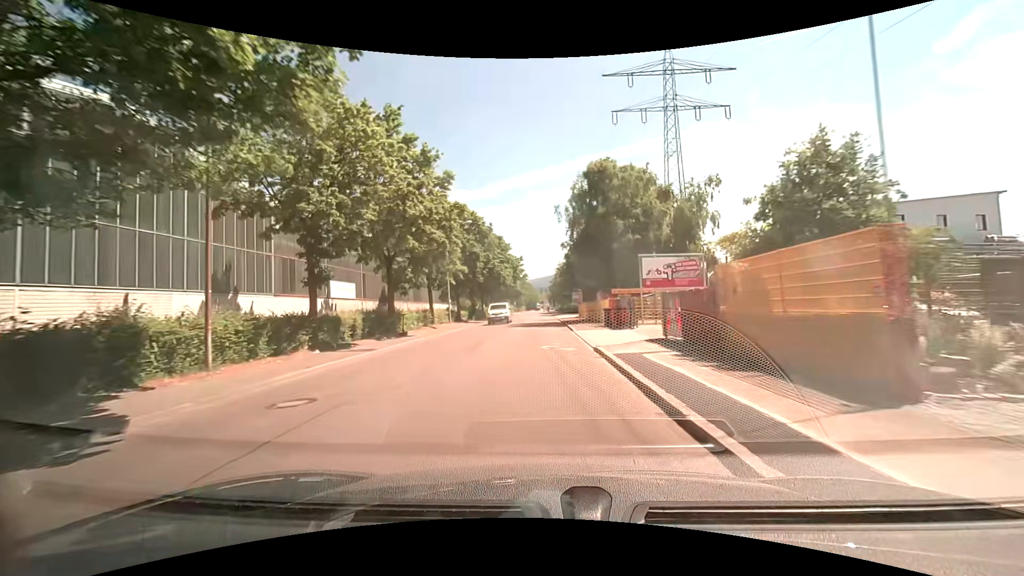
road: unclassified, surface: asphalt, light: Day
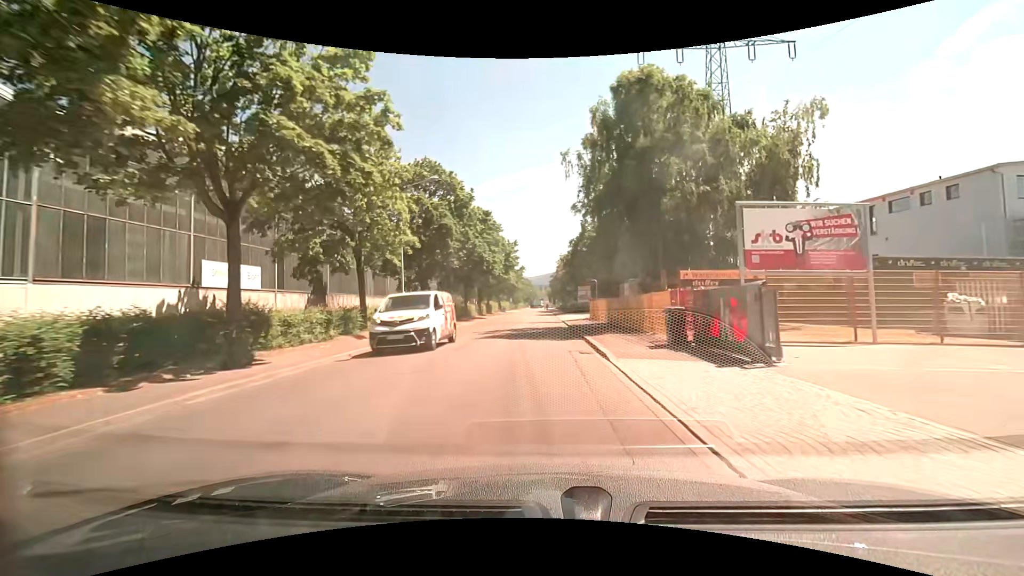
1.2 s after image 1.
(0.0, +14.6) m; 0°
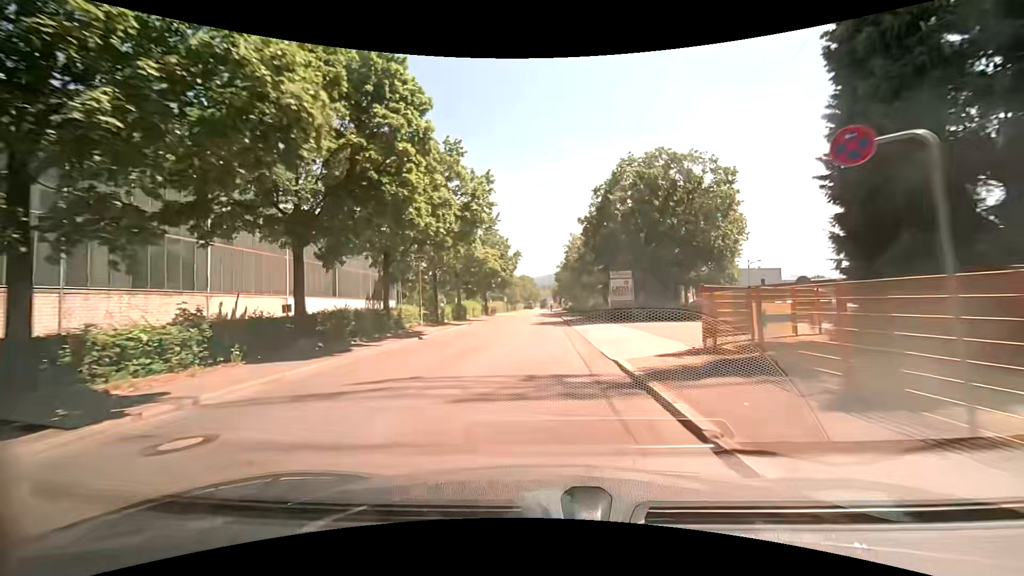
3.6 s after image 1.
(+0.2, +29.2) m; 0°
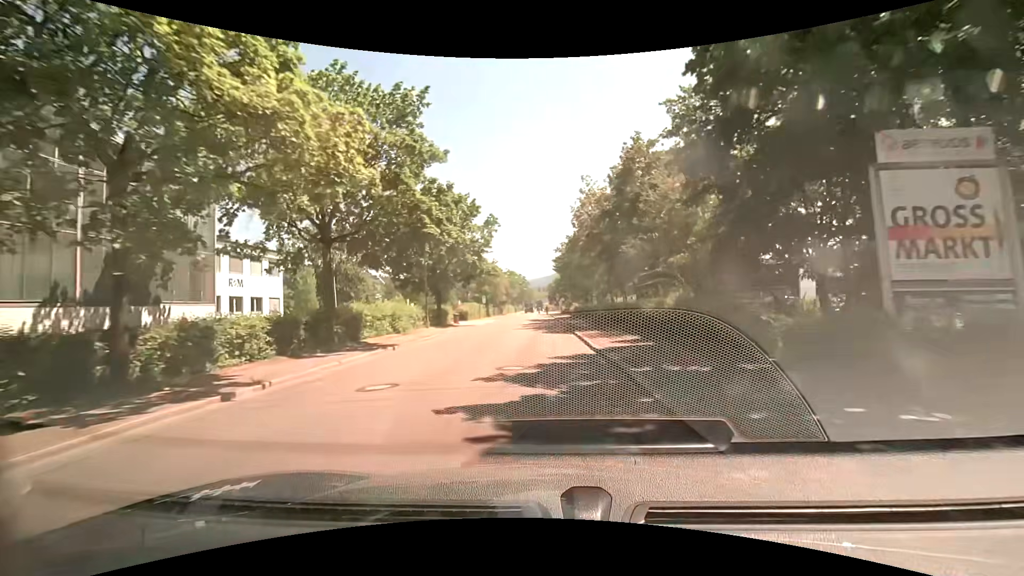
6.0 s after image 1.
(-0.2, +29.2) m; 0°
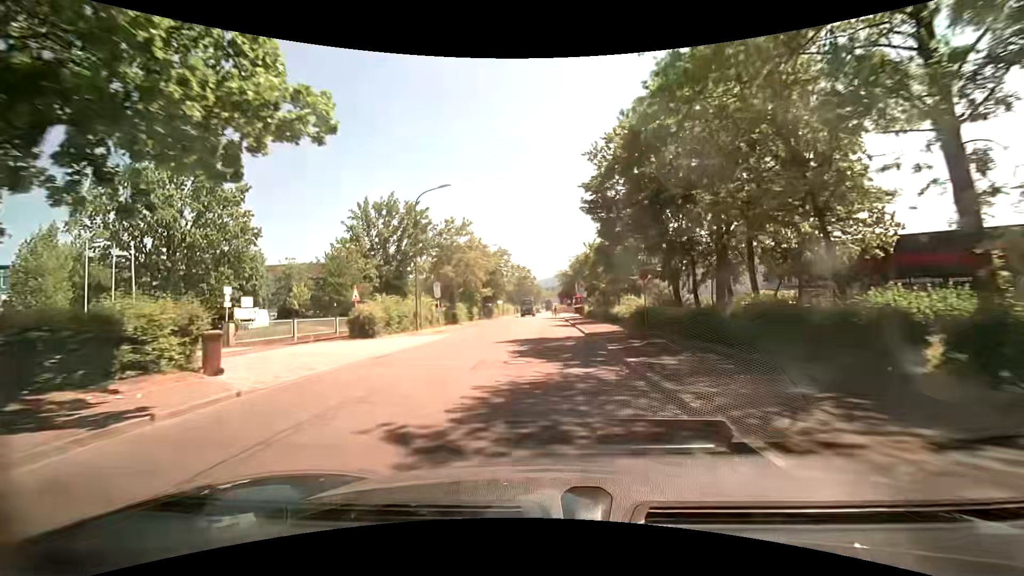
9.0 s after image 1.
(-0.2, +36.5) m; -1°
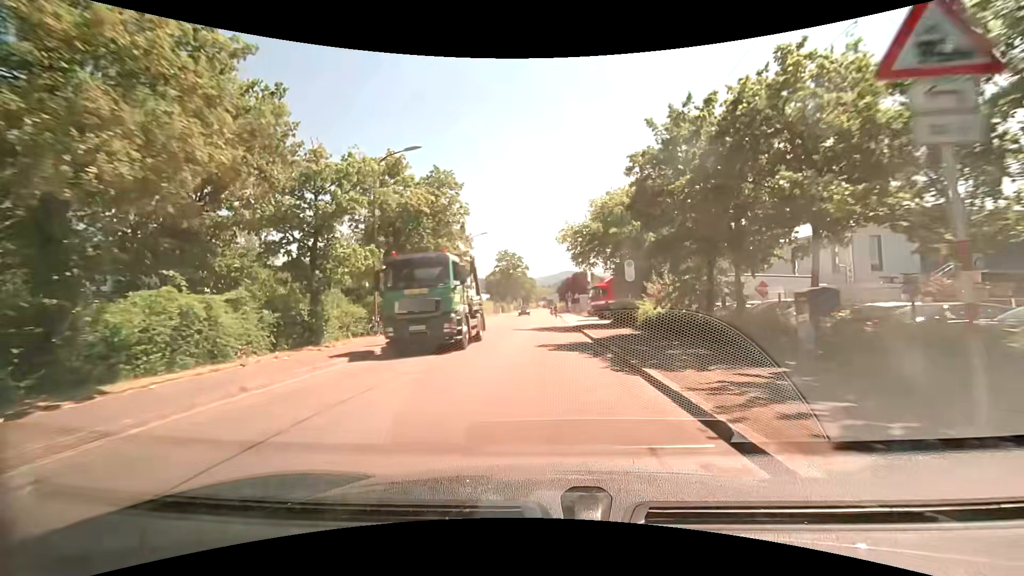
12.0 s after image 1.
(+0.6, +36.5) m; +1°
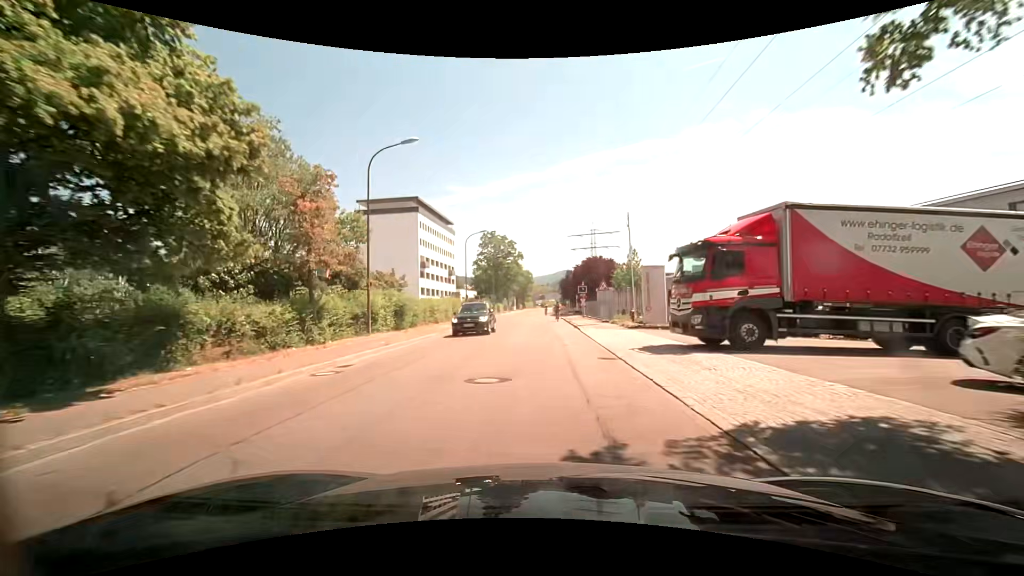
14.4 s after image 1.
(-0.1, +29.2) m; +1°
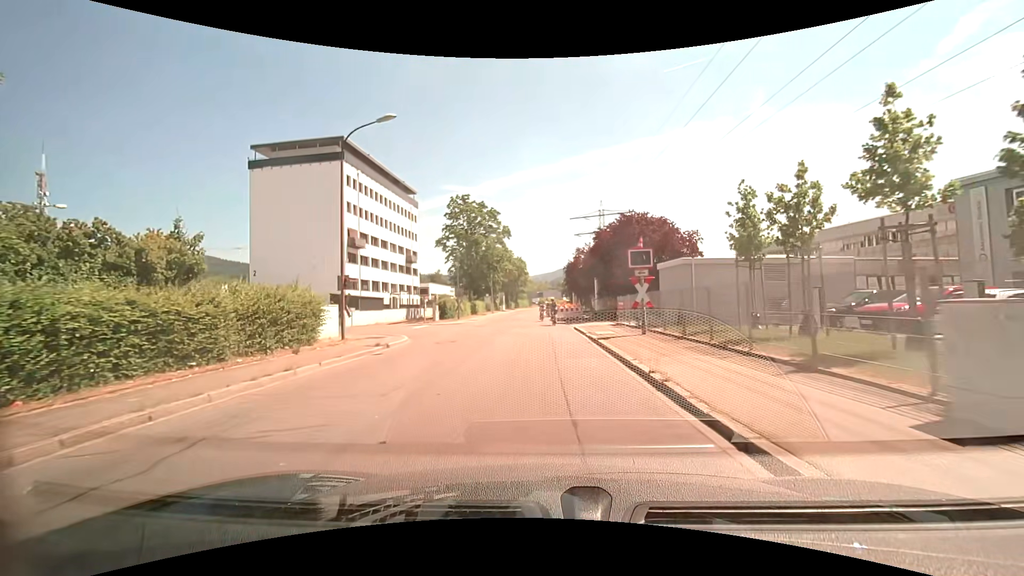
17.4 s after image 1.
(-0.2, +30.5) m; 0°
(0, +10) (0, +20) (-1, +30) (-1, +40) (-1, +50) (-1, +60) (-1, +70) (-1, +80) (-1, +90) (0, +100) m
